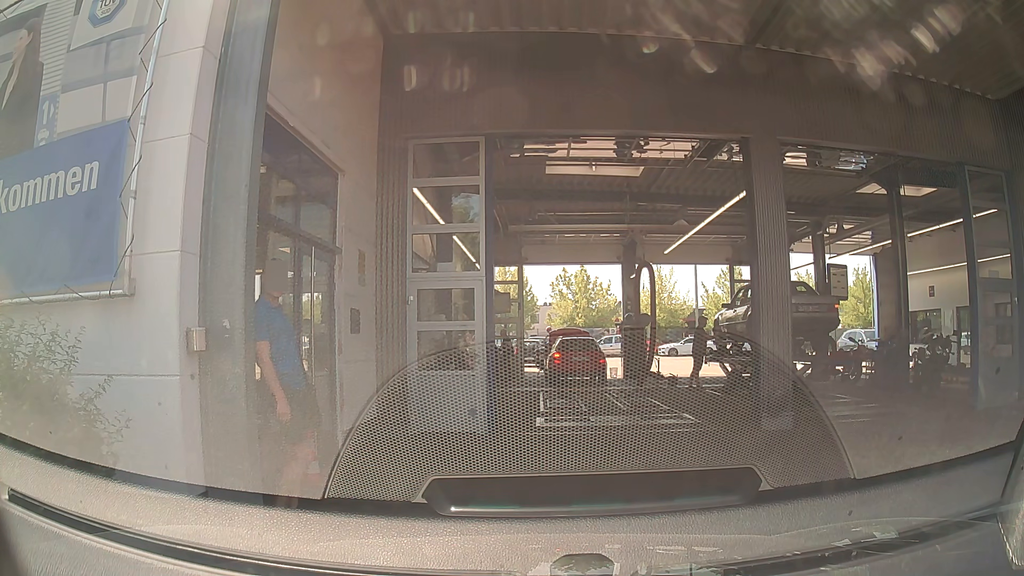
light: Day
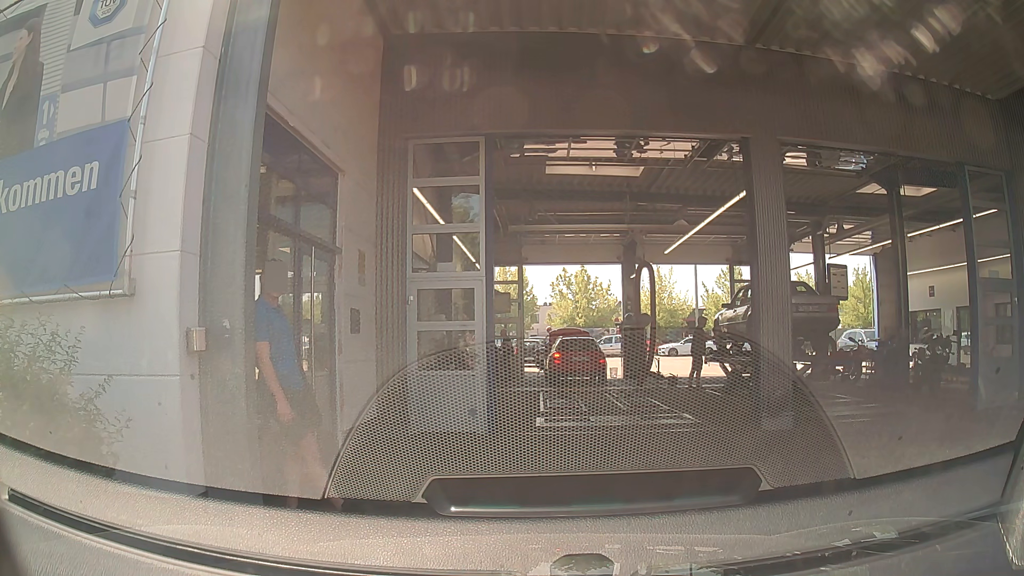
(0.0, 0.0) m; 0°
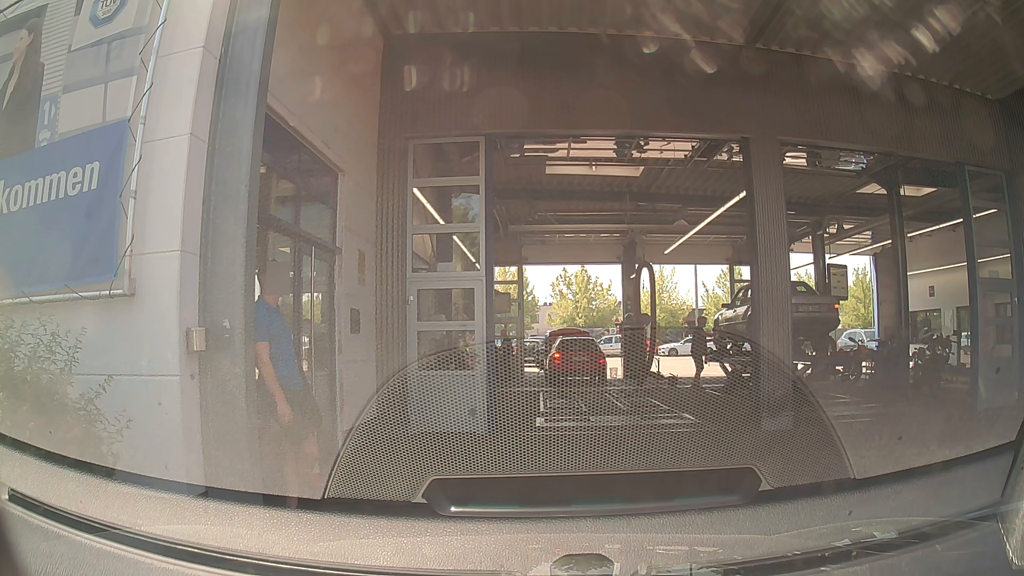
(0.0, 0.0) m; 0°
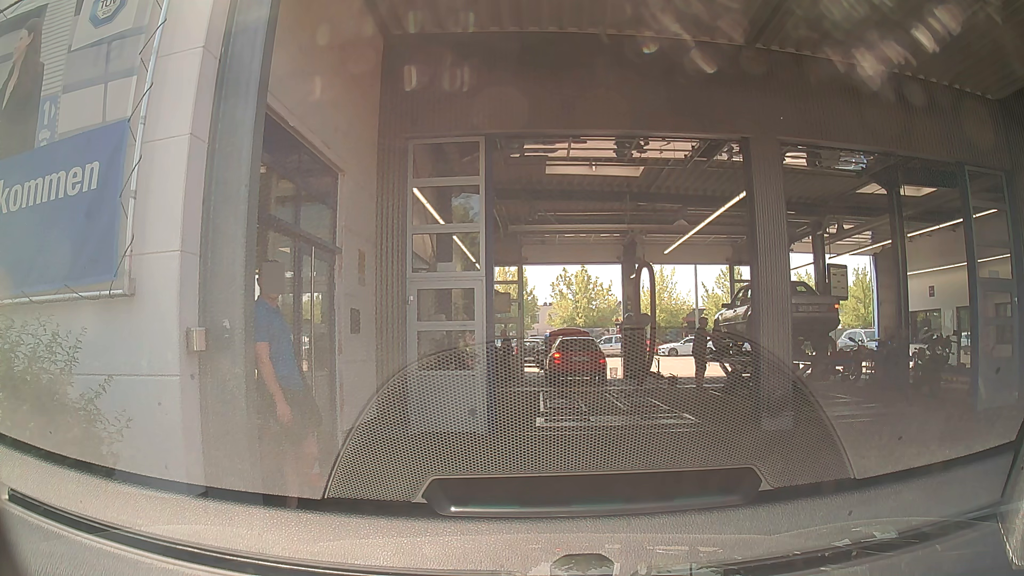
(0.0, 0.0) m; 0°
